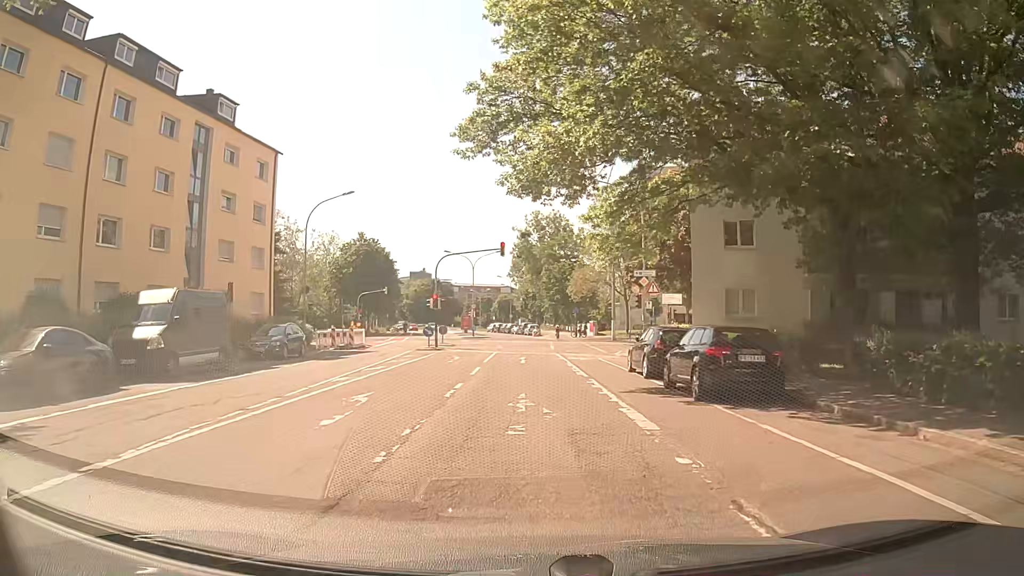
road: residential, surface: asphalt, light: Day
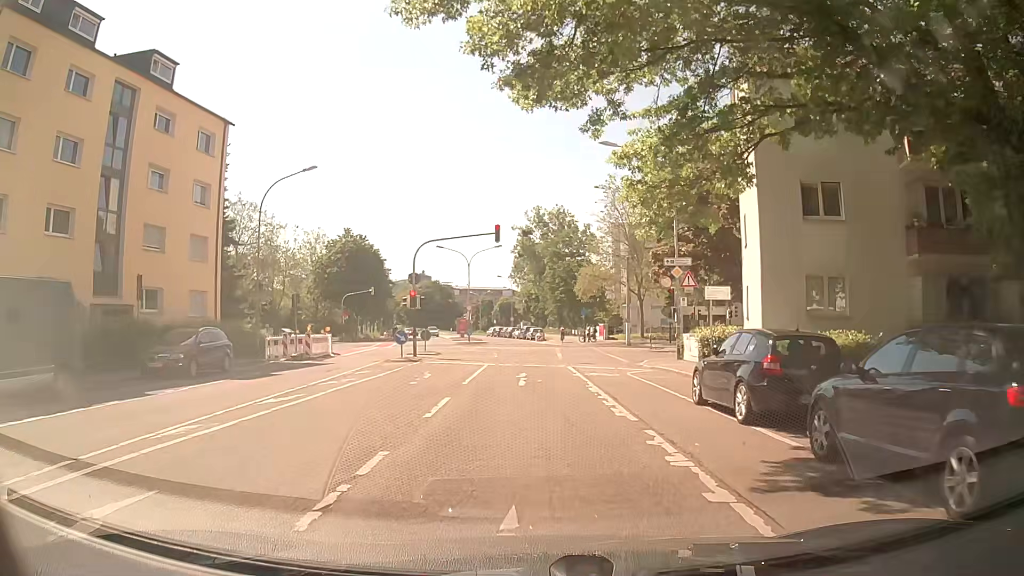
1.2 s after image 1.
(+0.1, +8.2) m; 0°
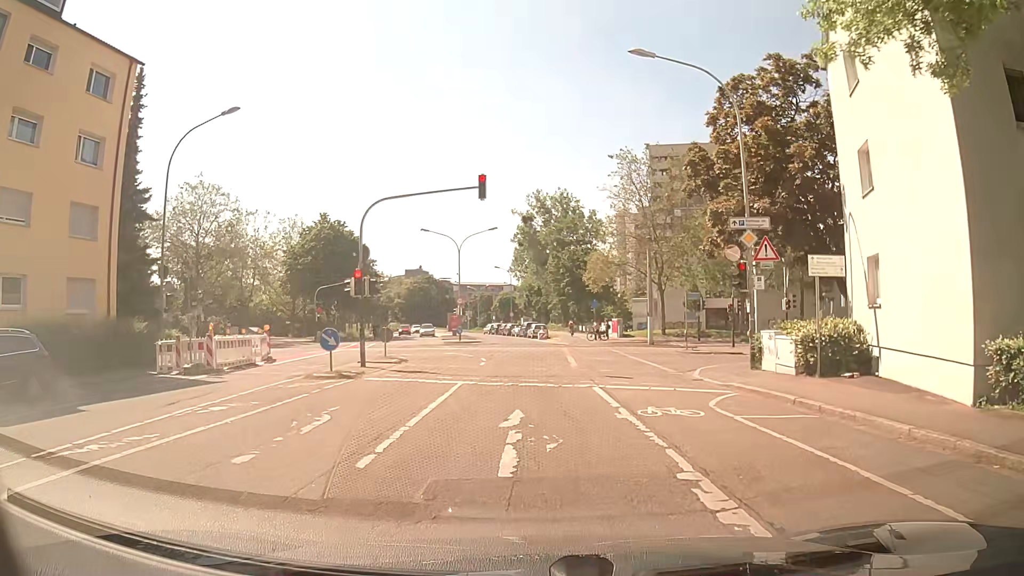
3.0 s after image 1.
(+0.1, +9.9) m; 0°
